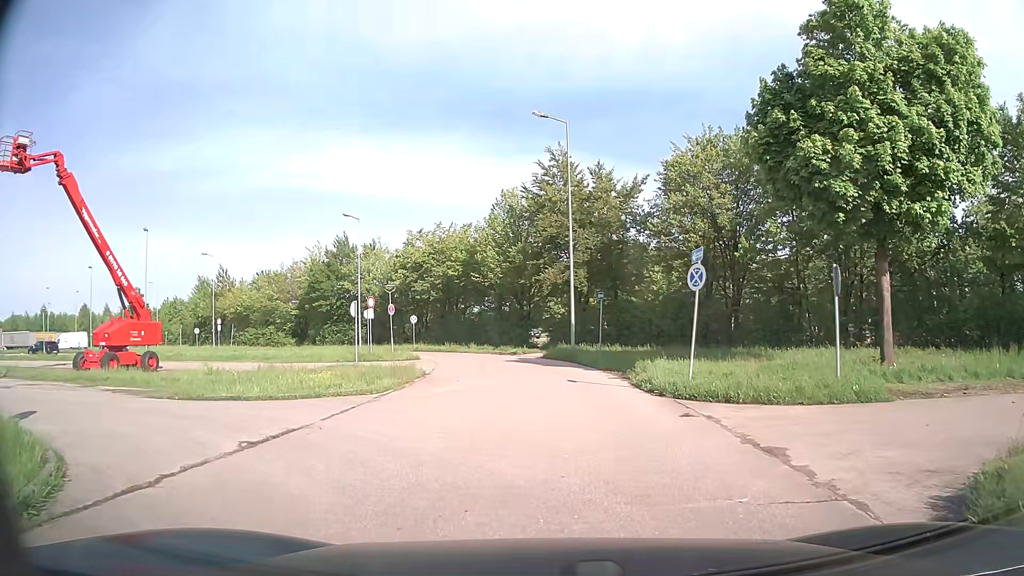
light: Day
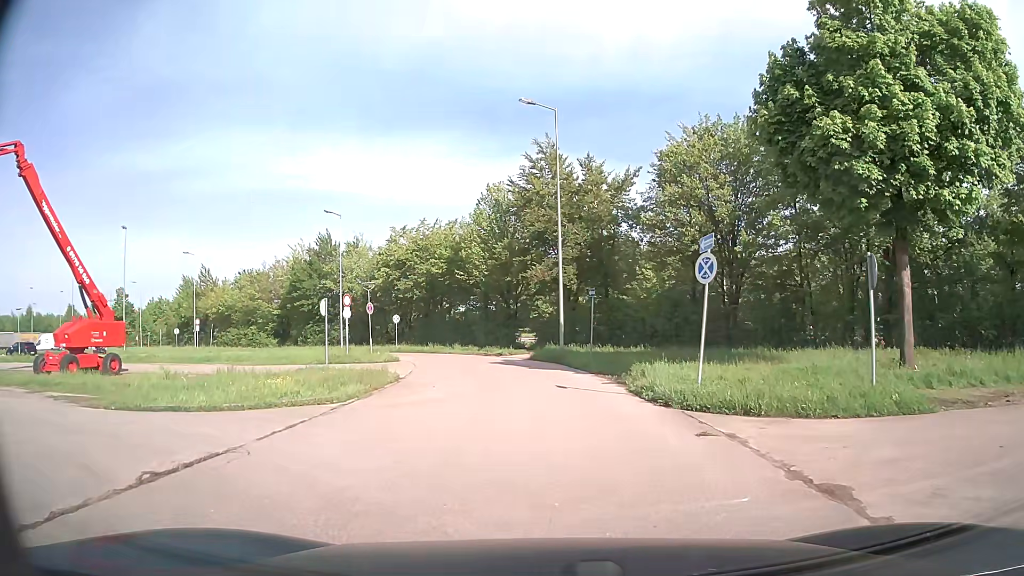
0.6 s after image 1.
(+0.1, +2.1) m; +3°
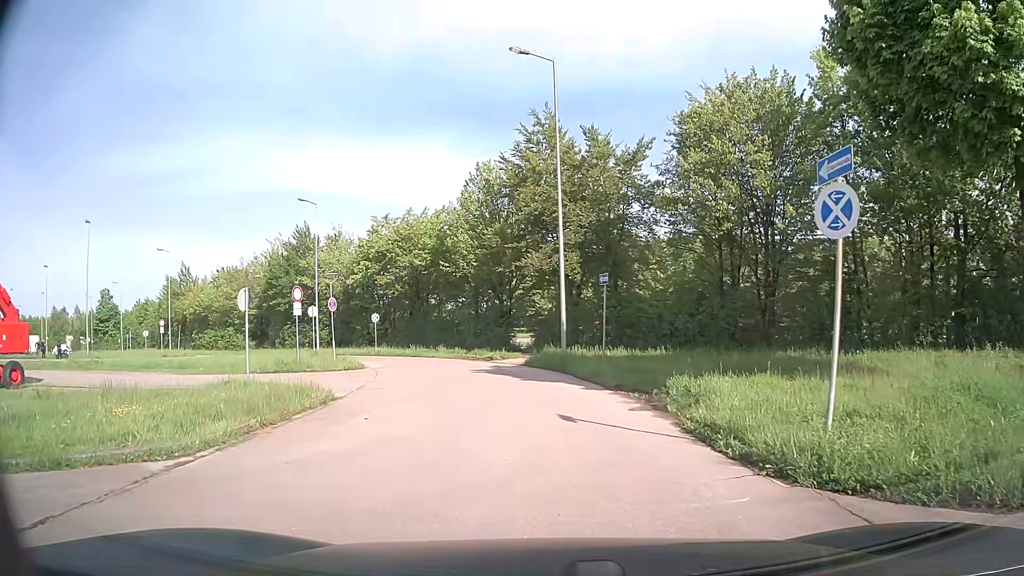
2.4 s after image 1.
(0.0, +6.3) m; 0°
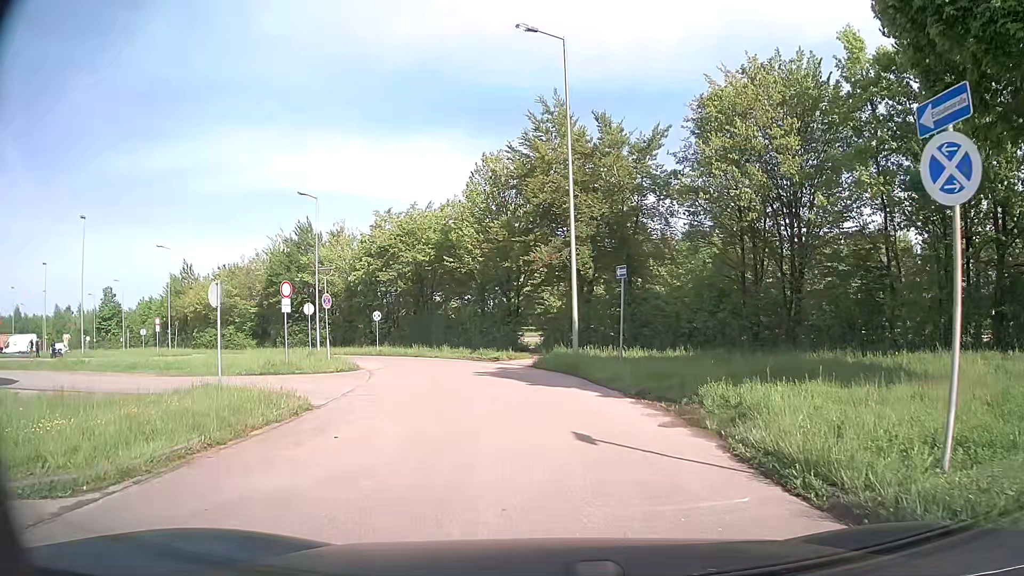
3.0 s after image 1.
(0.0, +2.1) m; -1°
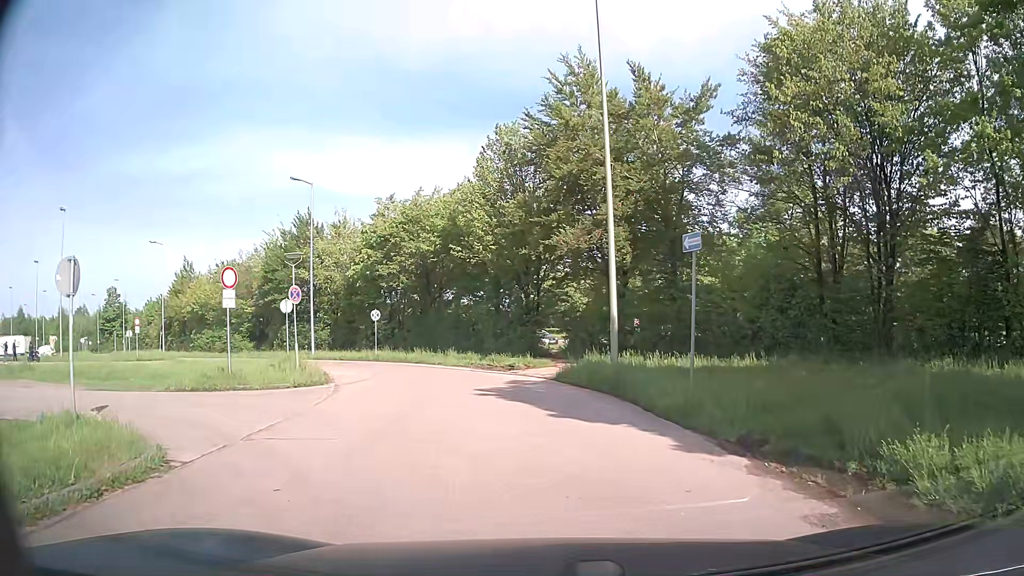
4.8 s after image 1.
(-0.1, +6.1) m; -1°
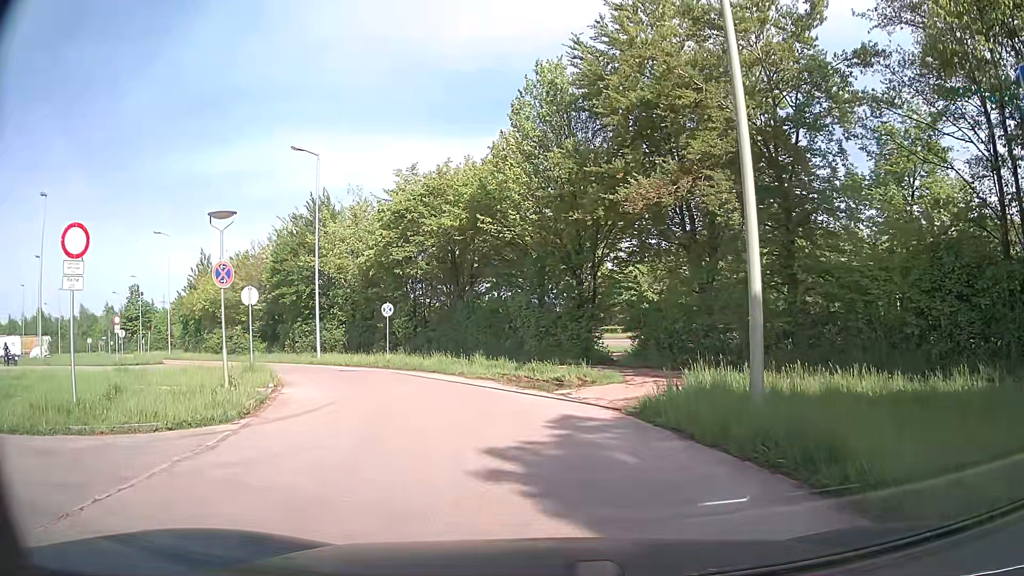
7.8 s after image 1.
(-0.3, +8.3) m; -4°
